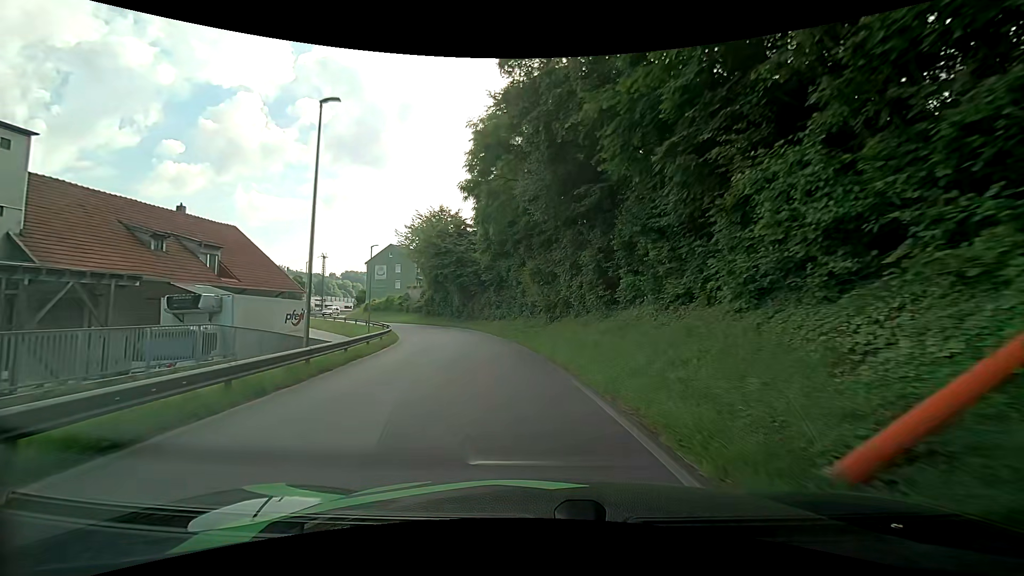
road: residential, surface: asphalt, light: Day
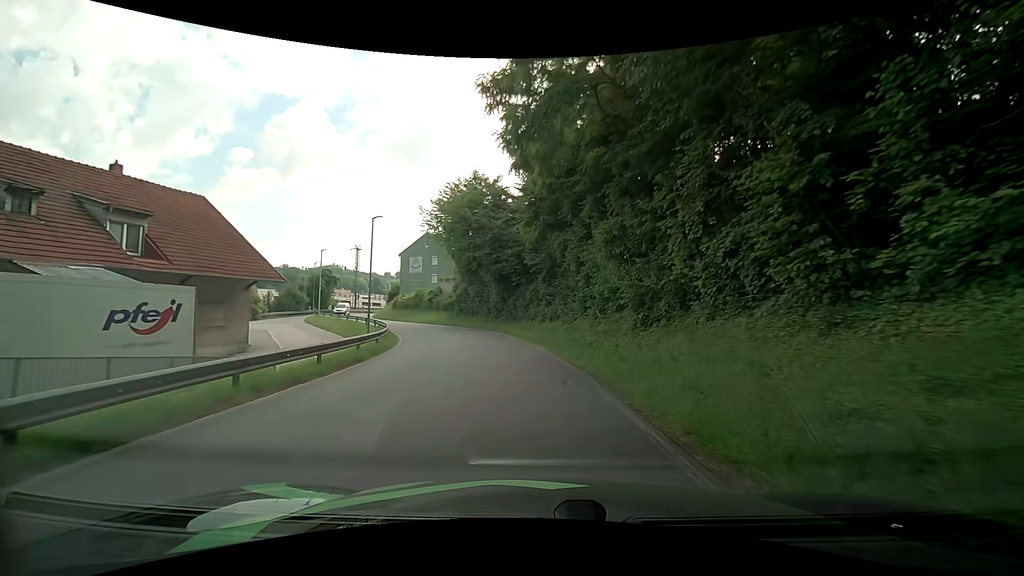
(-0.8, +12.6) m; -7°
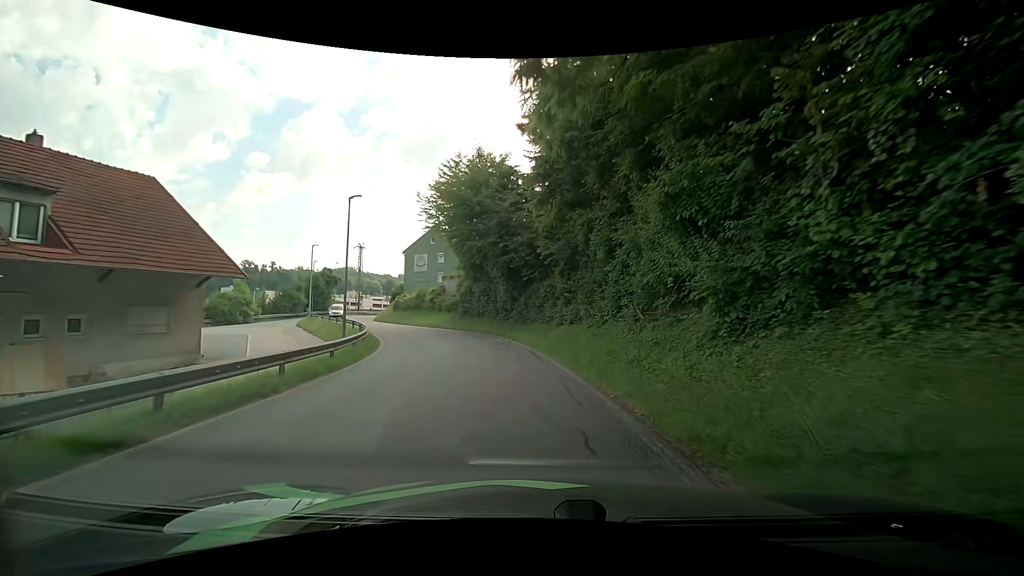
(0.0, +6.0) m; -1°
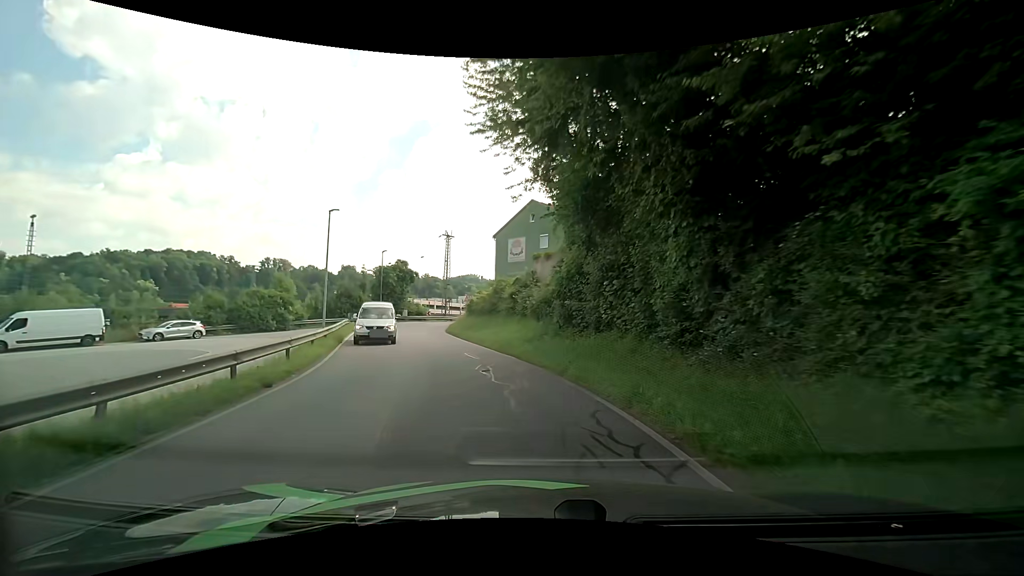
(-2.1, +21.9) m; -14°
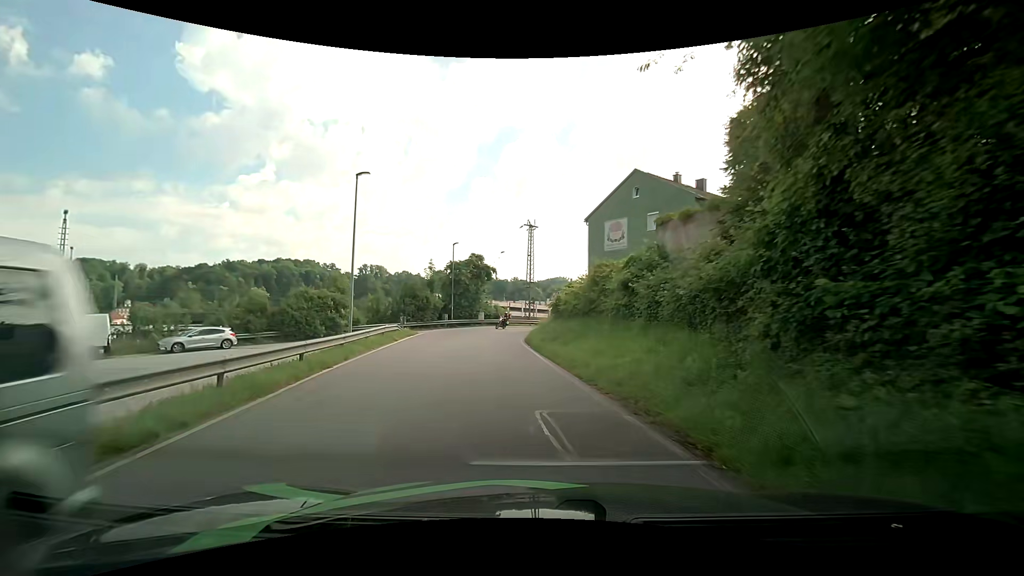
(-0.9, +10.4) m; -10°
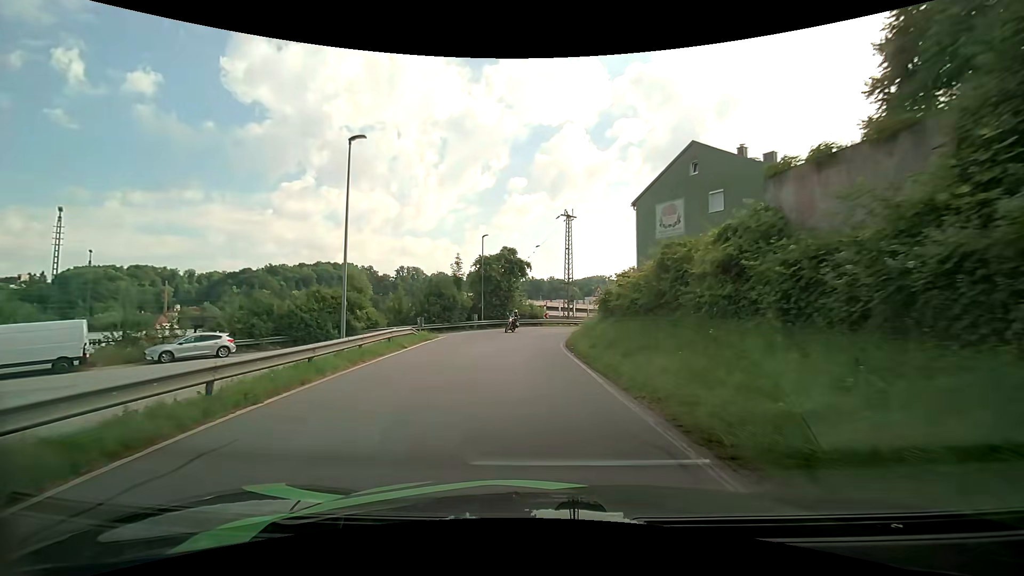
(-0.2, +5.2) m; -4°
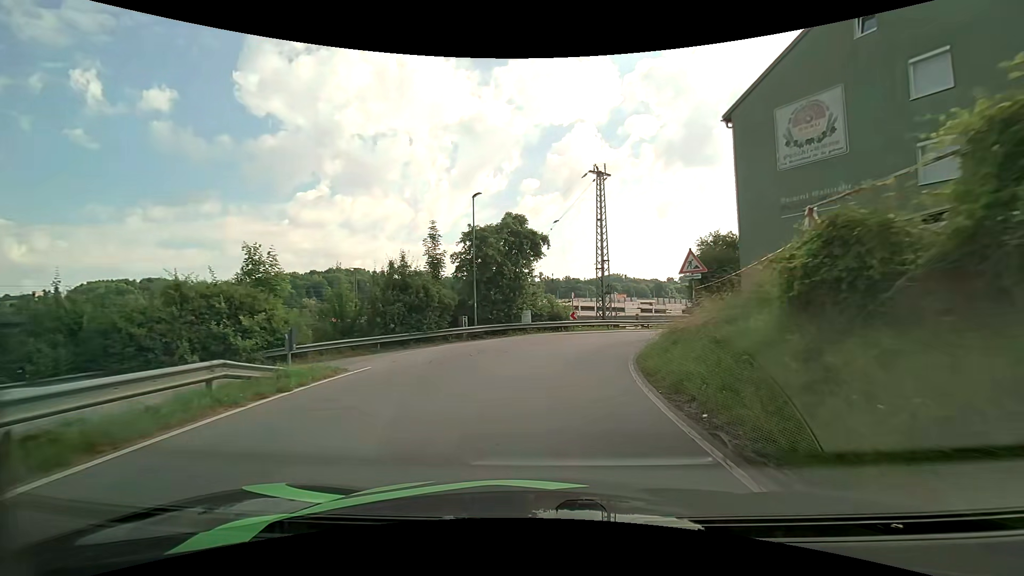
(-0.7, +15.8) m; -3°
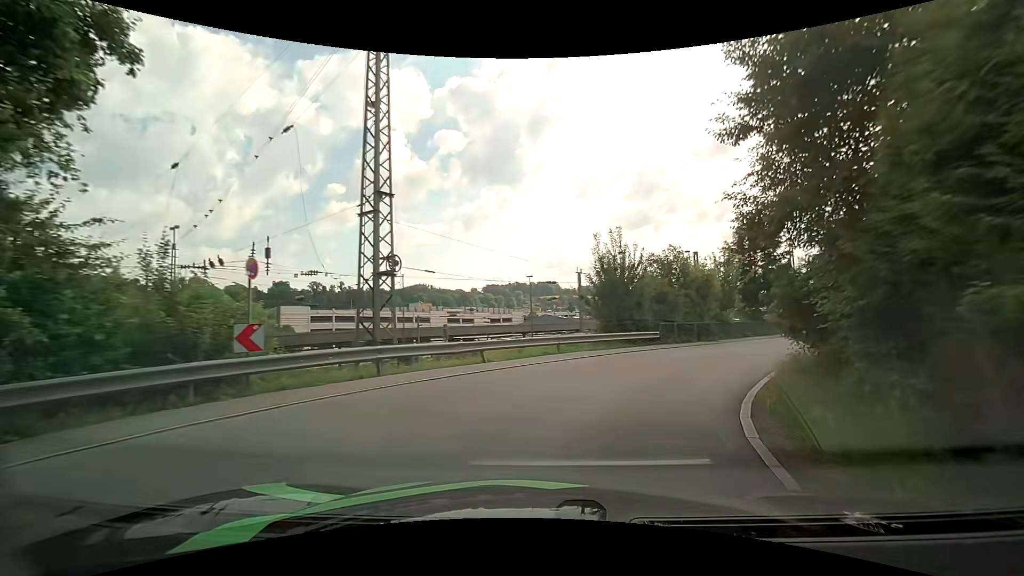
(+3.0, +22.1) m; +20°
(+2, +10) (+6, +19) (+13, +26) (+19, +34) (+25, +42) (+31, +50) (+37, +58) (+45, +64) (+55, +67) (+64, +65) m
